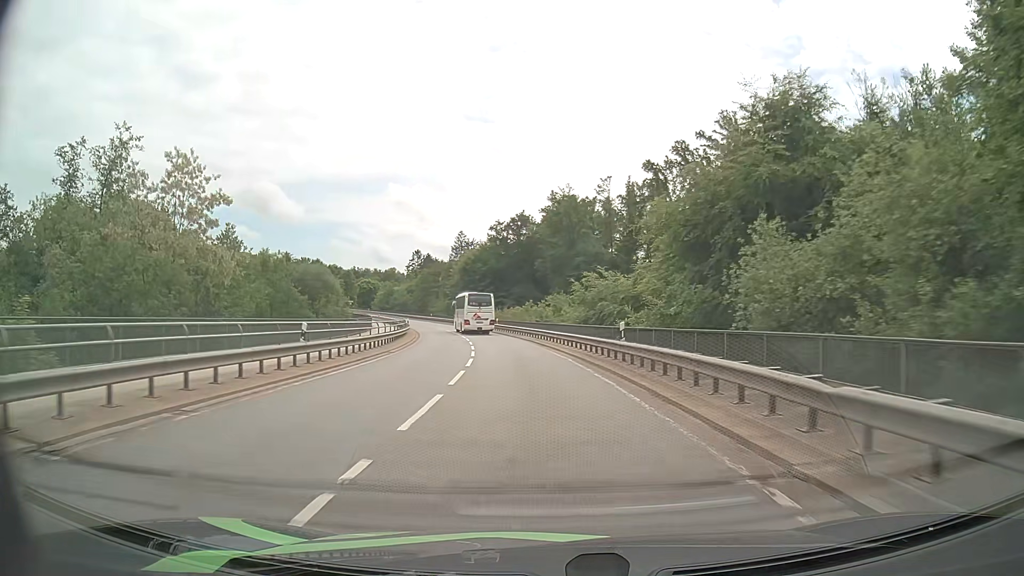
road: secondary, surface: asphalt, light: Day
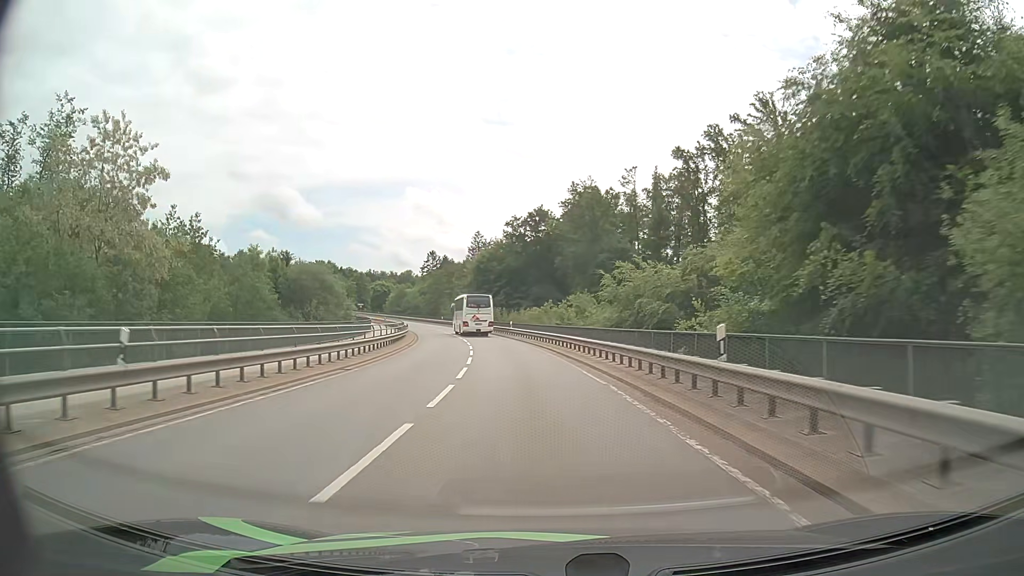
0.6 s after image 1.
(-0.1, +9.4) m; -2°
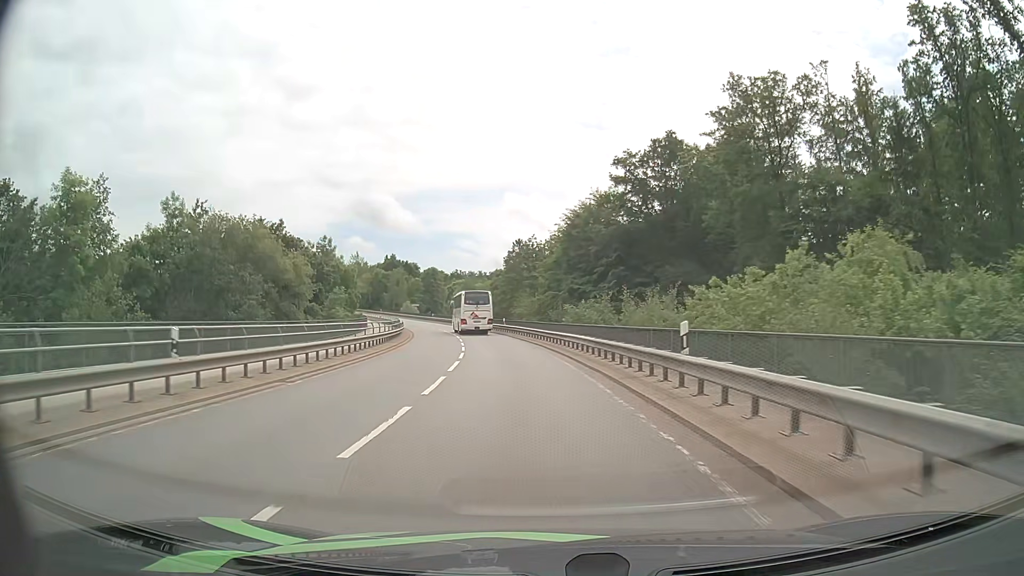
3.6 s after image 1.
(-3.7, +46.6) m; -9°
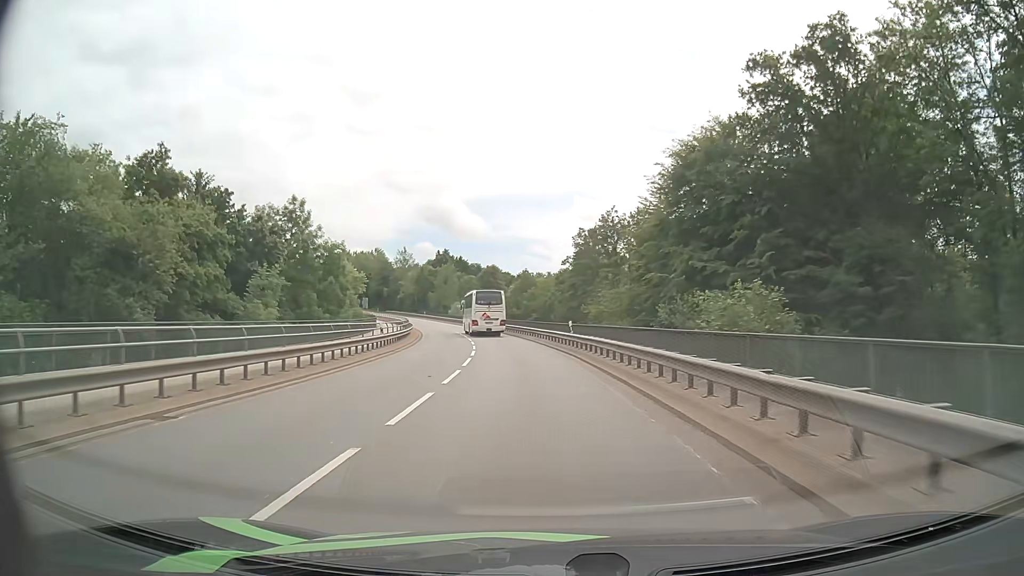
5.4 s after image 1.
(-1.5, +27.9) m; -6°
